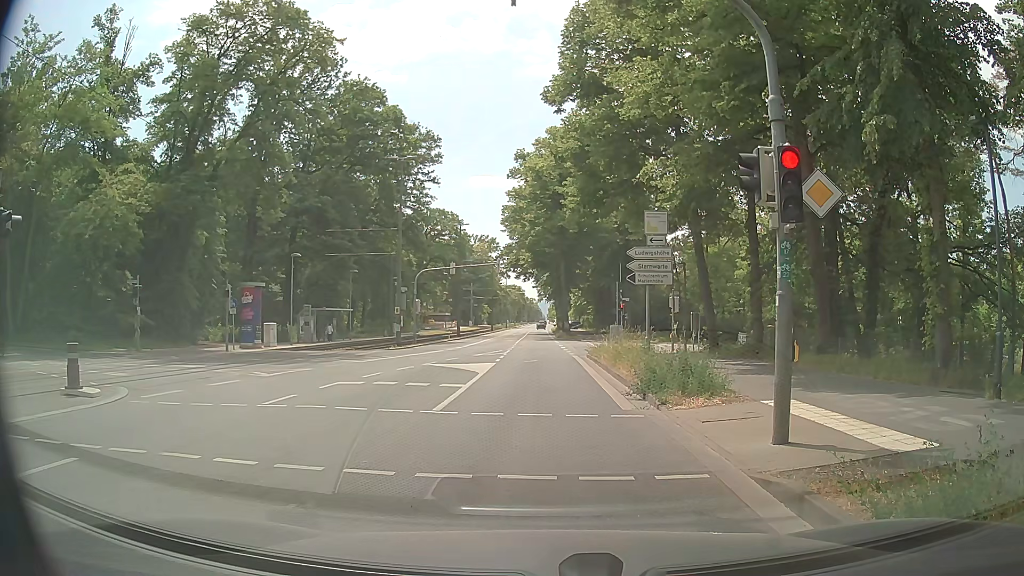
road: tertiary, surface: asphalt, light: Day
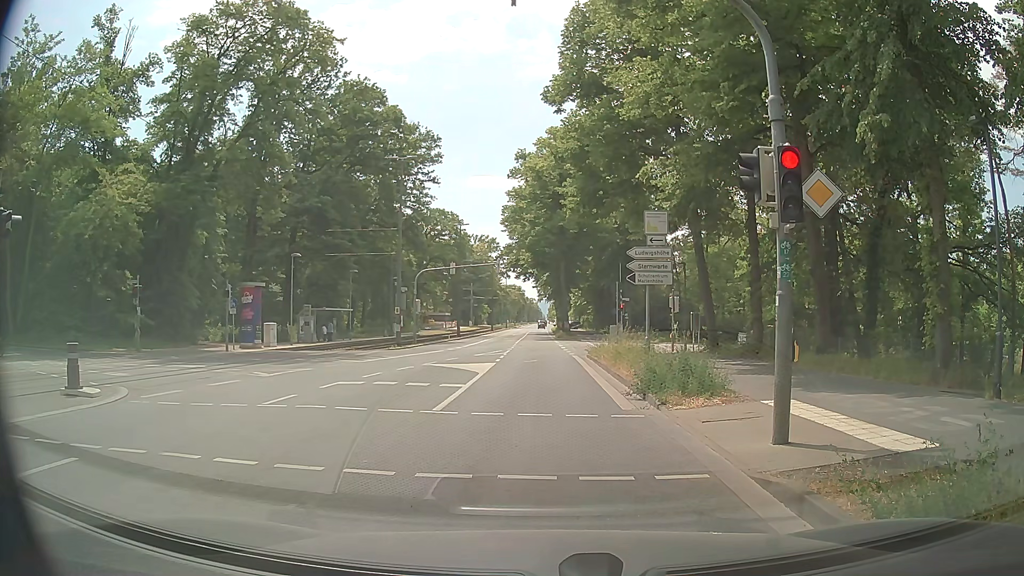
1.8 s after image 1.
(0.0, 0.0) m; 0°
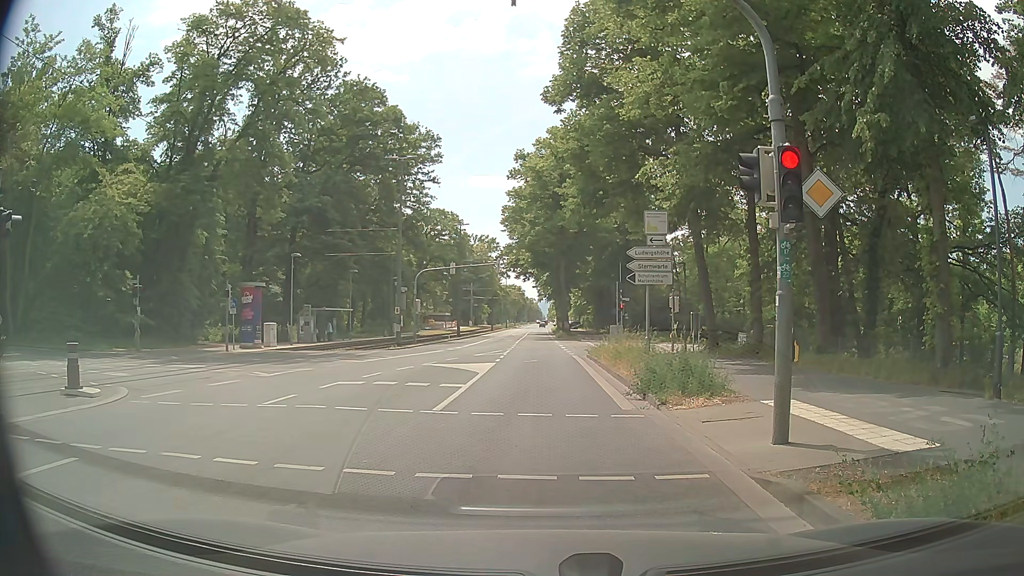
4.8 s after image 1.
(0.0, 0.0) m; 0°
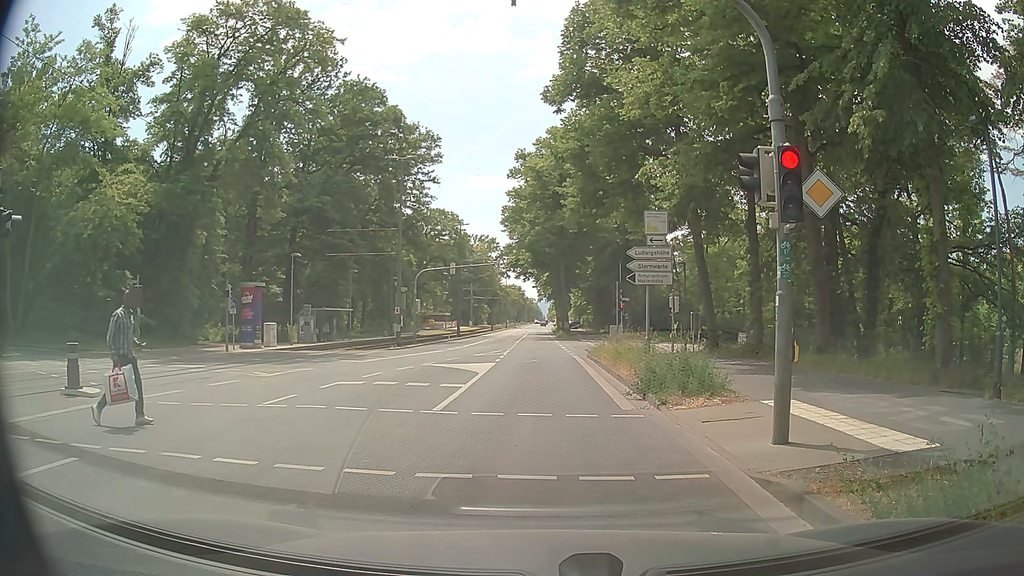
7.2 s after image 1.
(0.0, 0.0) m; 0°
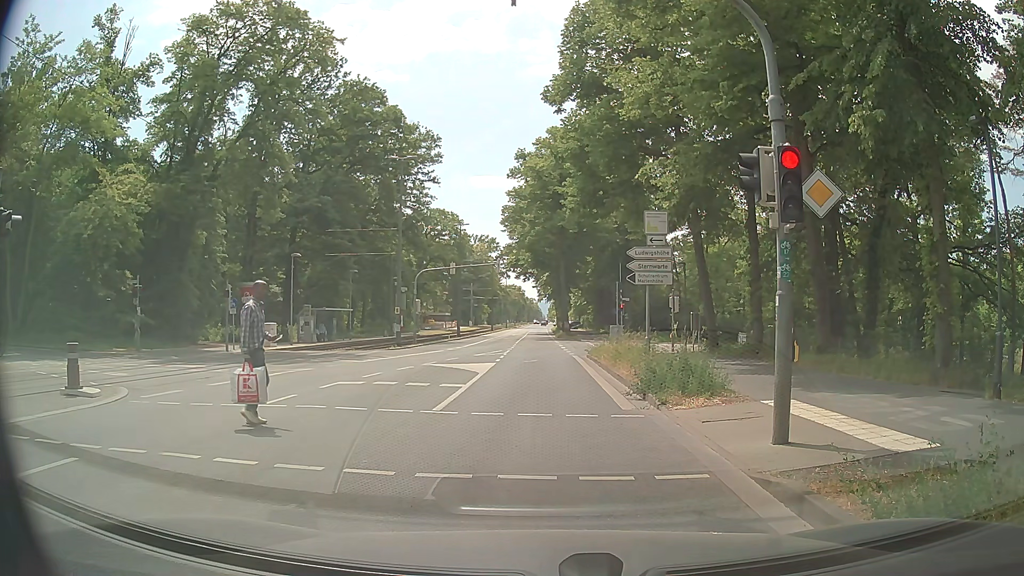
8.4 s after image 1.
(0.0, 0.0) m; 0°
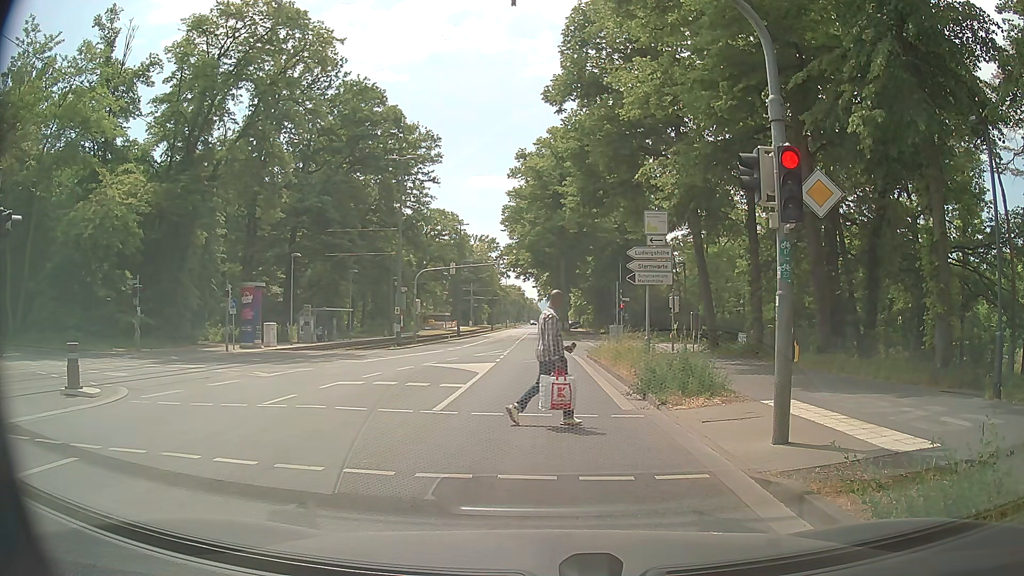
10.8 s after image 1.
(0.0, 0.0) m; 0°
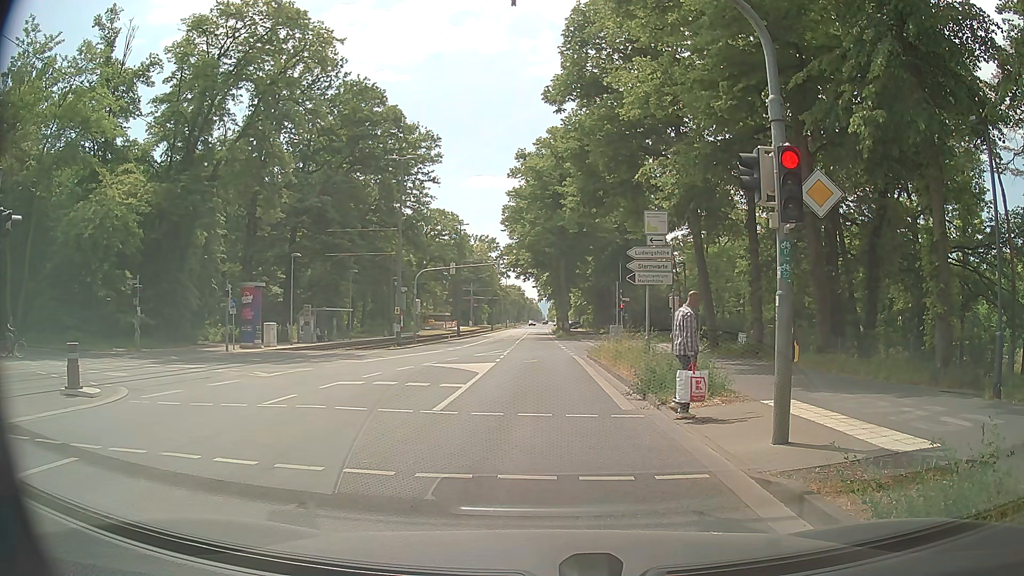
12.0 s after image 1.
(0.0, 0.0) m; 0°
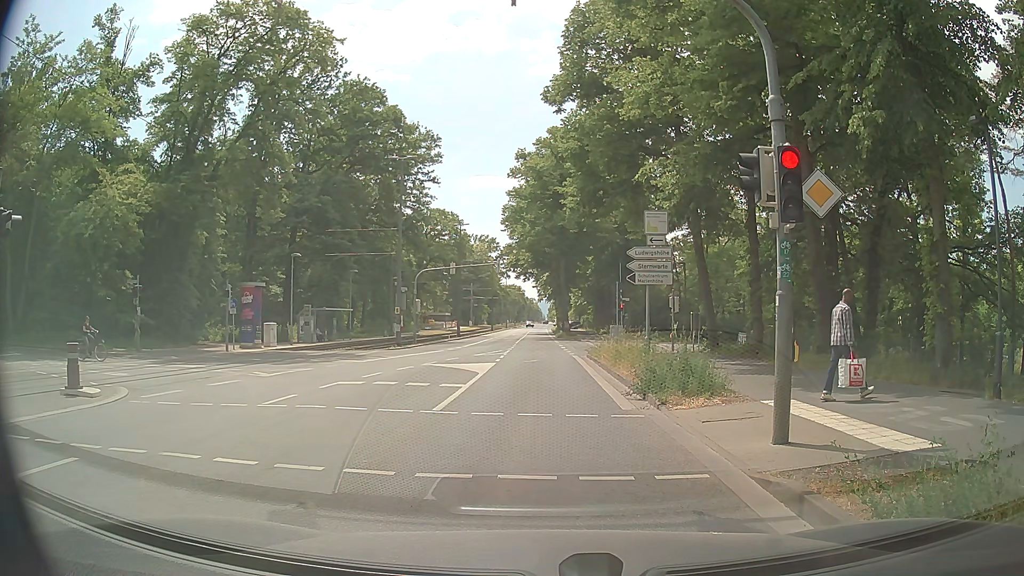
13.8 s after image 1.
(0.0, 0.0) m; 0°
